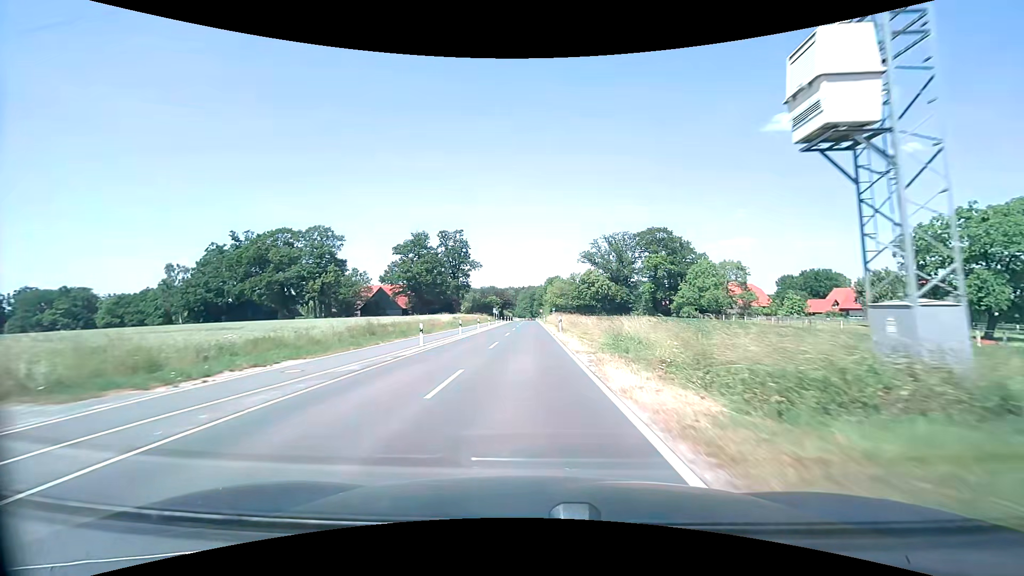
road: tertiary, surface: asphalt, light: Day
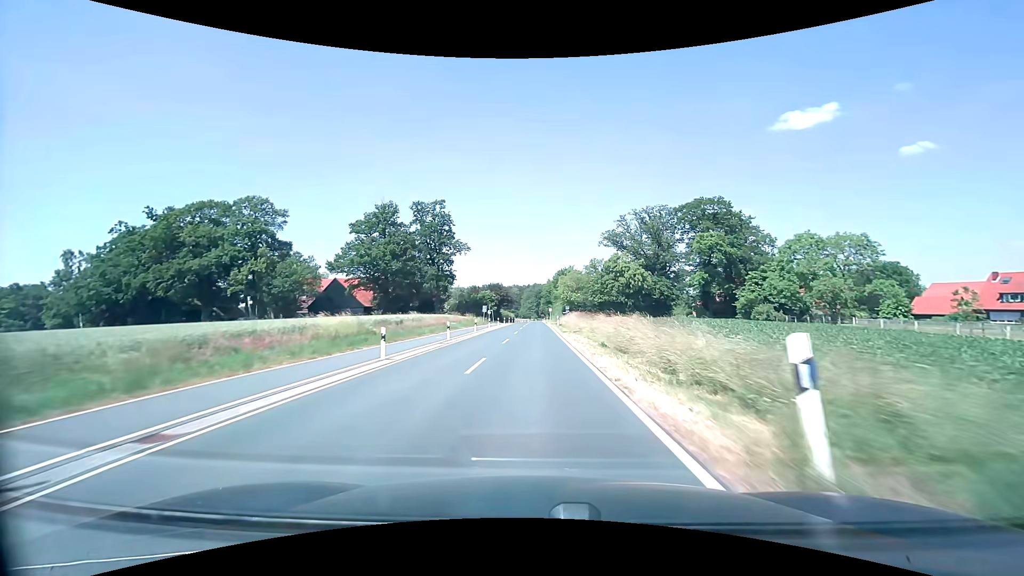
(-0.2, +32.8) m; -1°
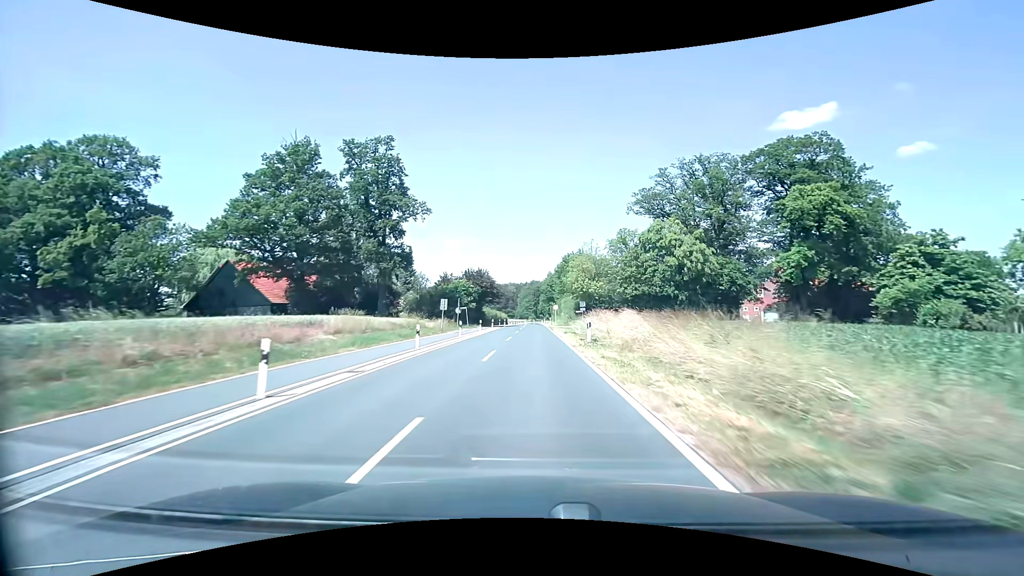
(+0.1, +32.9) m; 0°
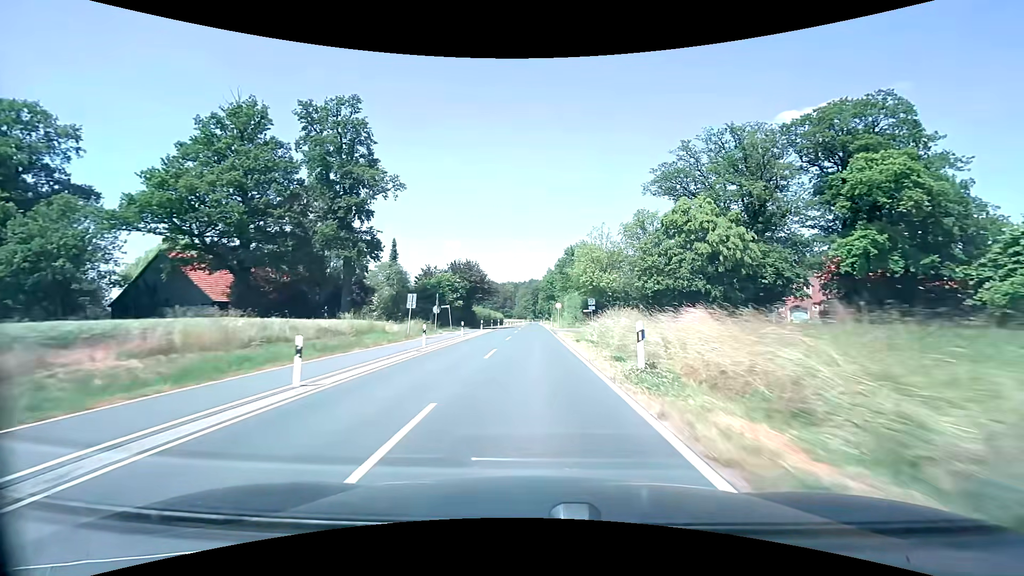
(0.0, +11.0) m; 0°
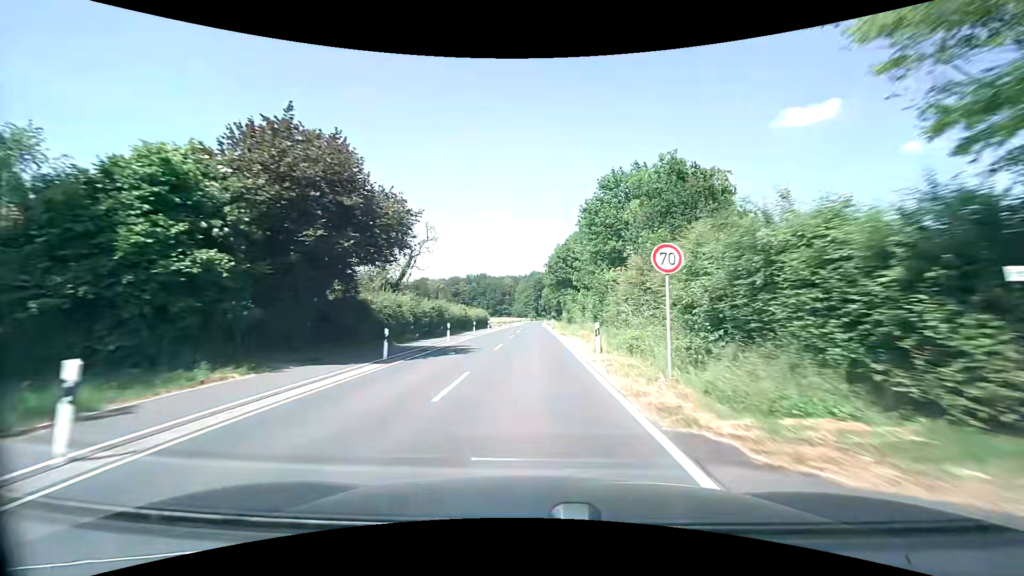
(0.0, +43.7) m; -1°
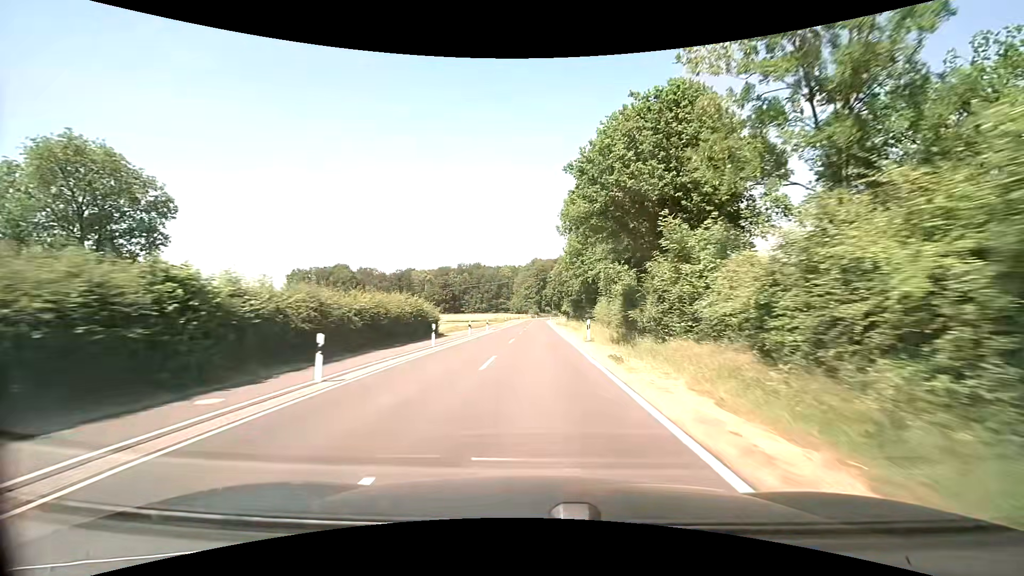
(0.0, +43.7) m; 0°
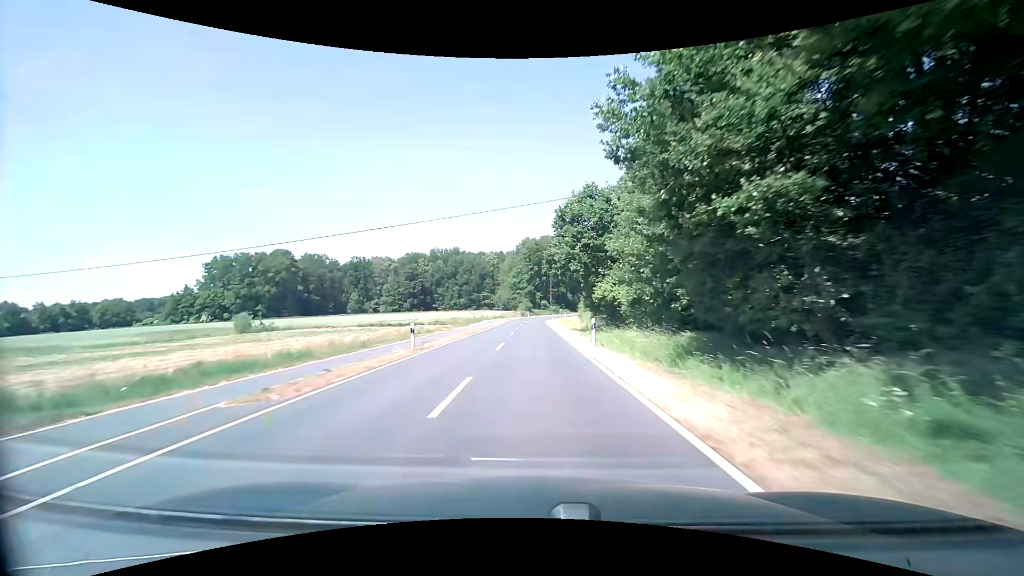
(+0.3, +53.6) m; +1°
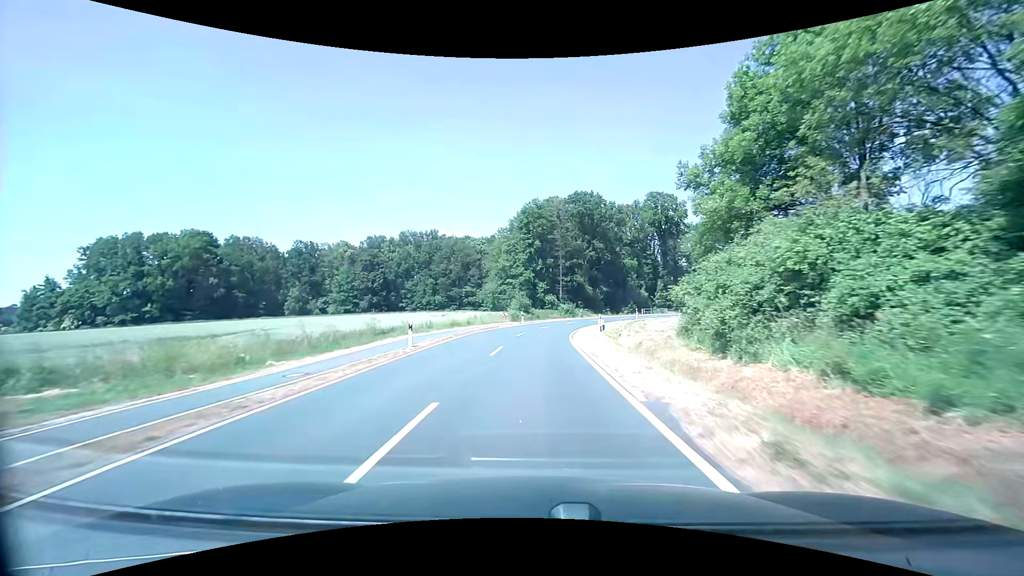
(+0.1, +50.9) m; 0°
(0, +10) (0, +20) (+1, +30) (+2, +40) (+4, +50) (+7, +59) (+11, +68) (+15, +77) (+21, +86) (+27, +93) m
